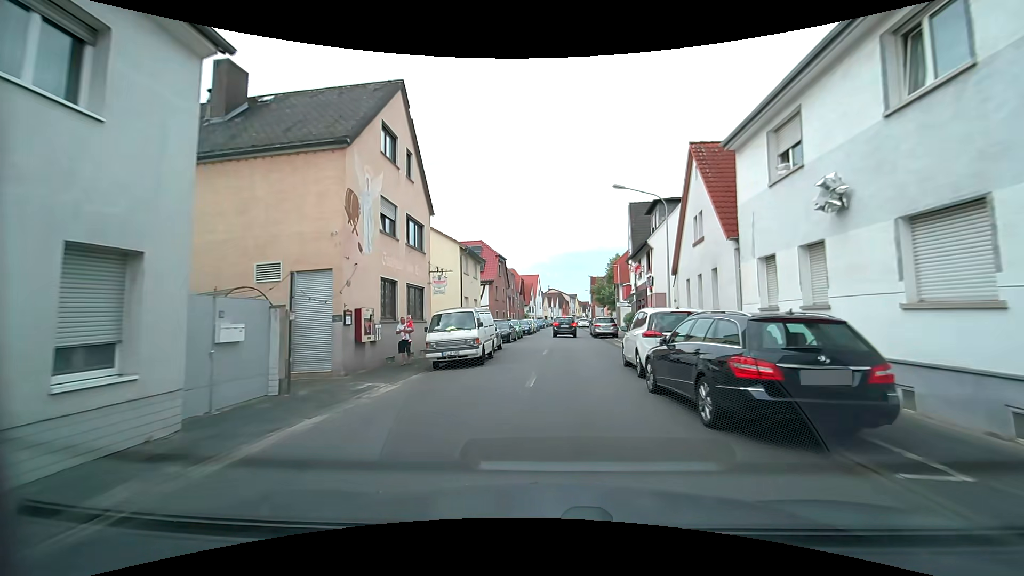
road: tertiary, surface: asphalt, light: Day
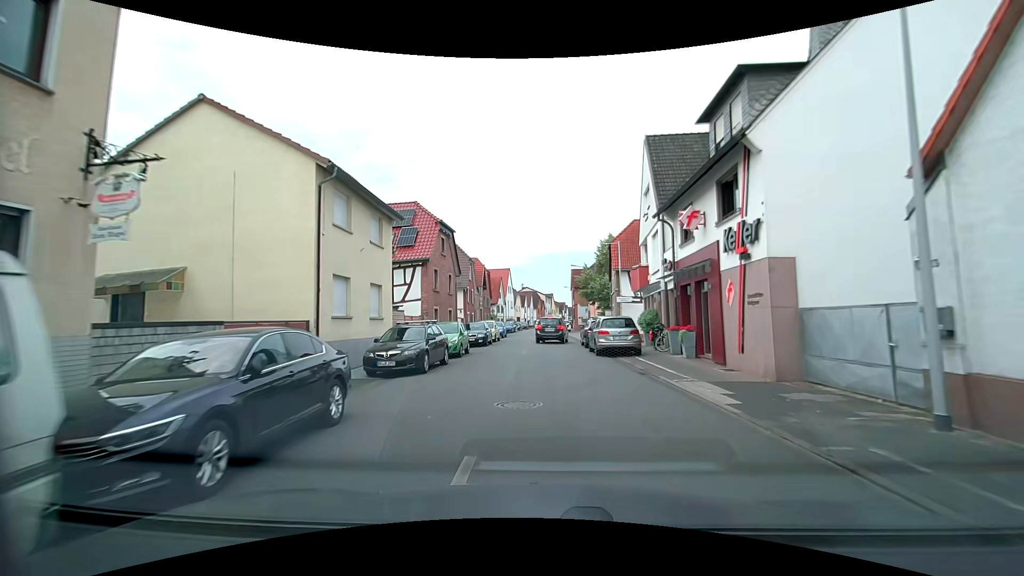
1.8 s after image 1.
(+0.5, +17.2) m; +3°
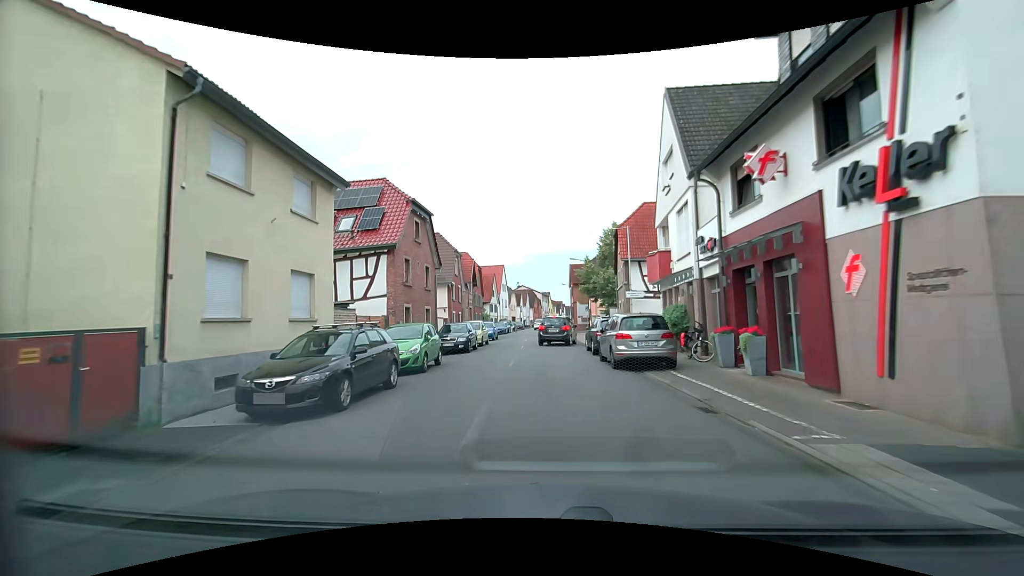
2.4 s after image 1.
(0.0, +5.7) m; 0°
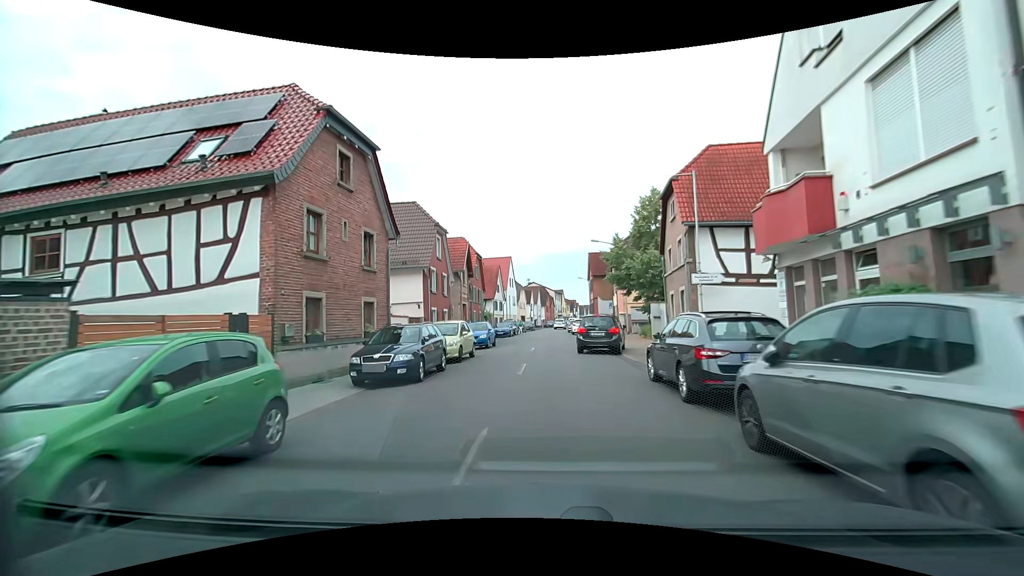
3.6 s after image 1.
(-0.1, +11.5) m; -2°
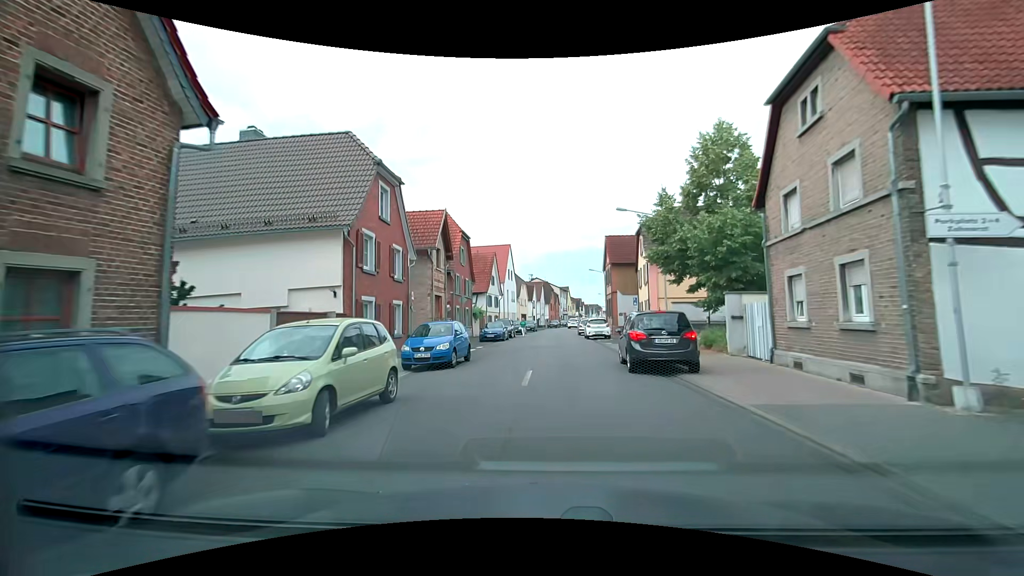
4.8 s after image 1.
(+0.1, +11.6) m; +1°
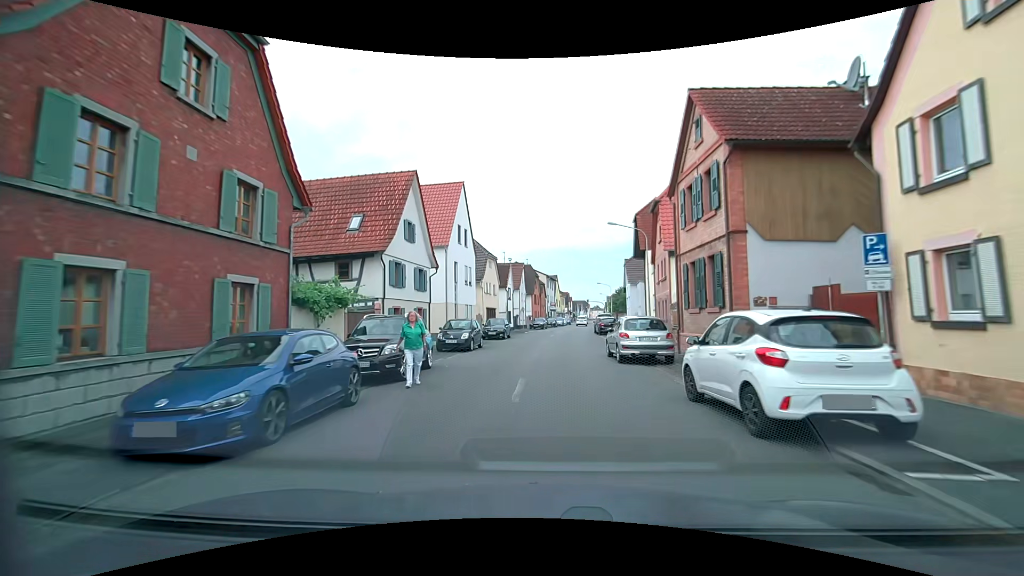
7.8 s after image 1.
(-0.1, +29.8) m; +1°
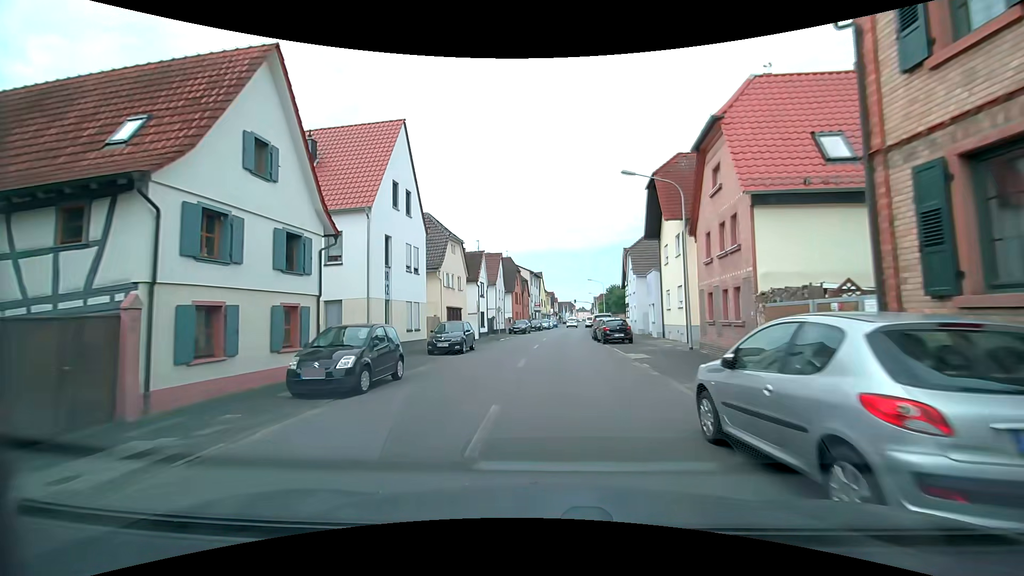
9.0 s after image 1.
(+0.2, +12.2) m; +1°
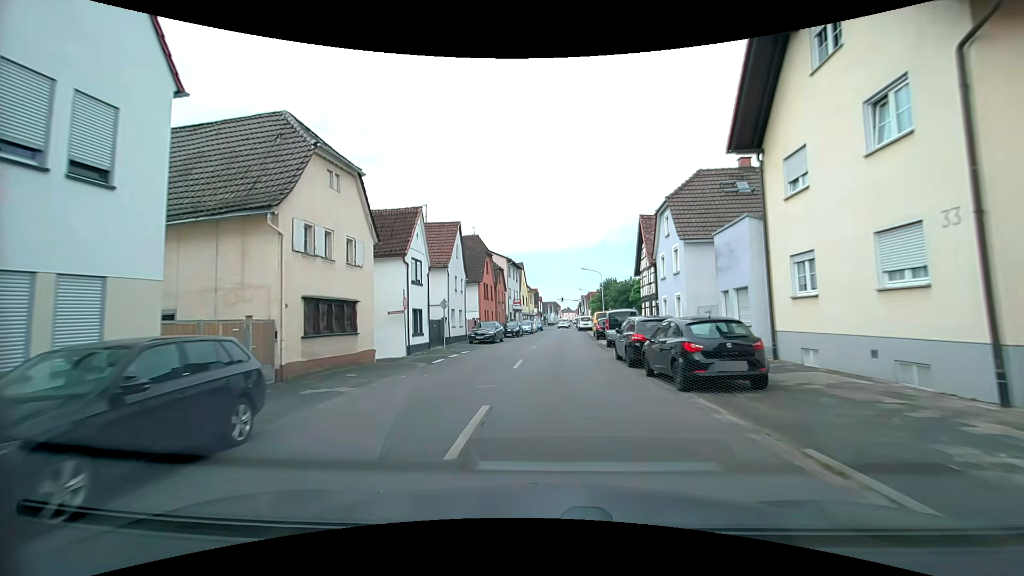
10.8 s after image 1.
(+0.5, +18.5) m; +3°
(0, +10) (0, +20) (0, +30) (+1, +40) (+1, +50) (+1, +60) (+2, +70) (+2, +80) (+3, +90) (+3, +100) m
